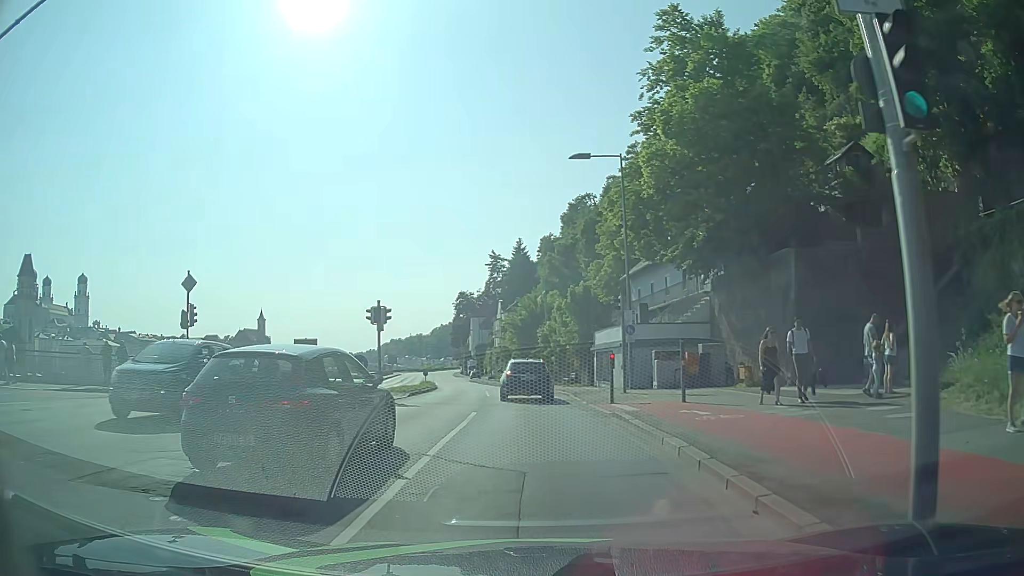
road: primary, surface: asphalt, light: Day
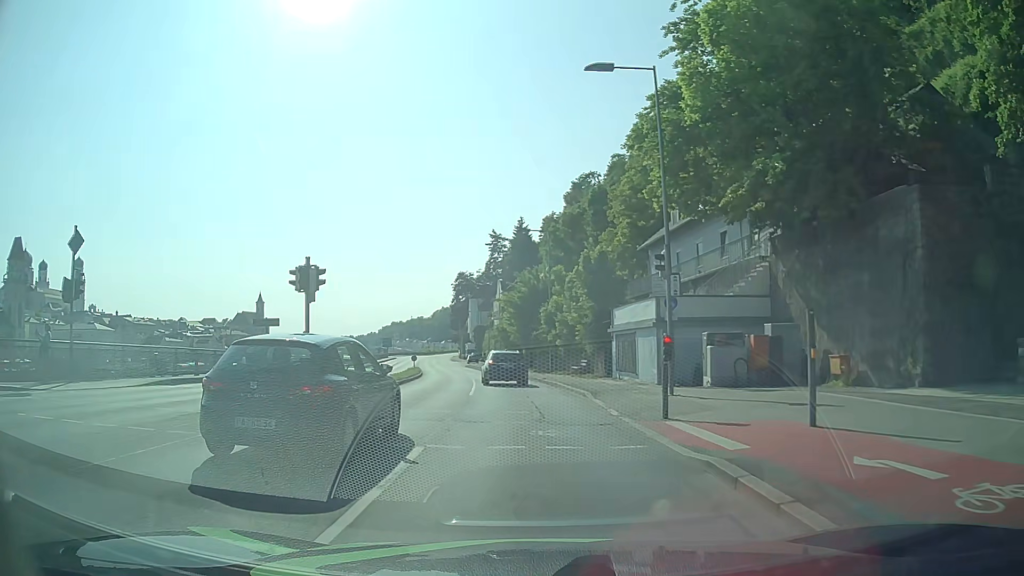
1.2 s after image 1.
(-0.1, +8.4) m; 0°
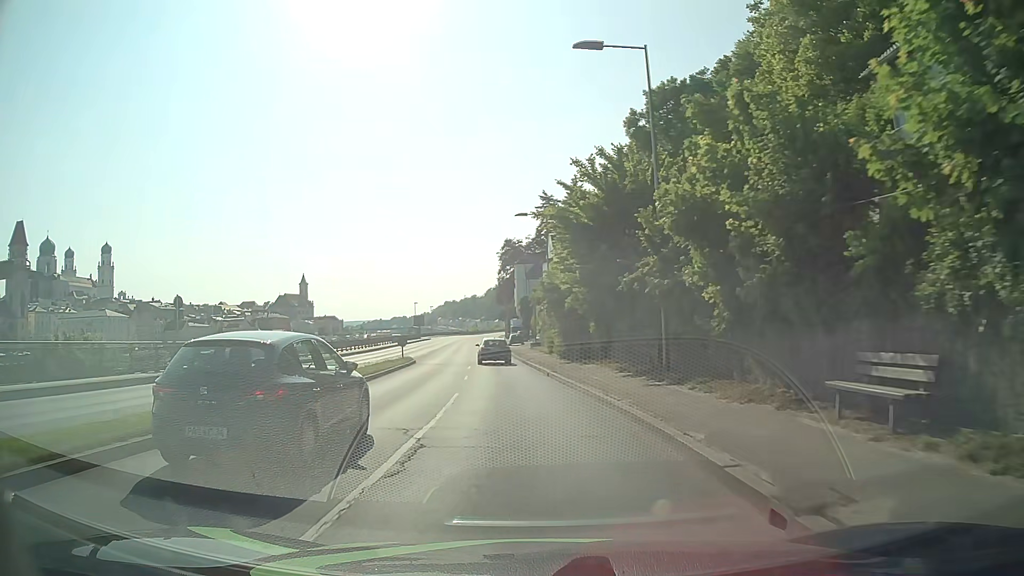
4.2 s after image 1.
(-1.4, +28.7) m; -6°
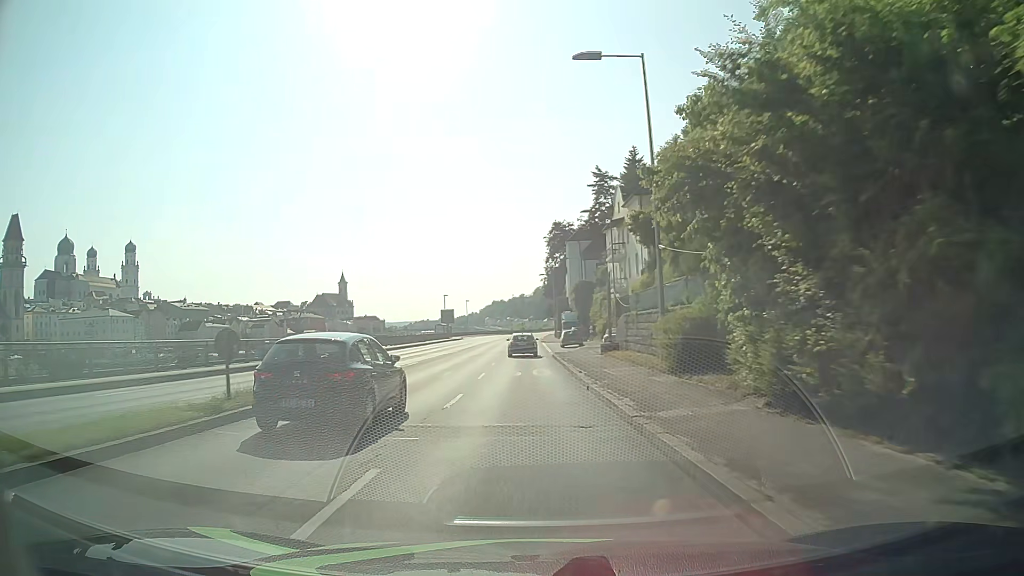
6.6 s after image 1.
(-1.2, +28.5) m; -4°
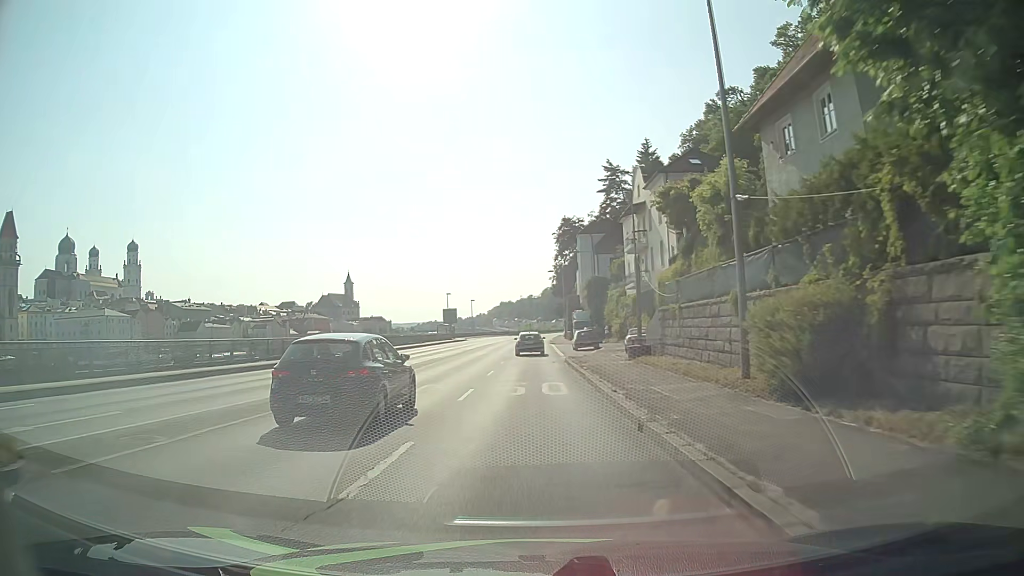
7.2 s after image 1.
(-0.1, +7.5) m; -1°
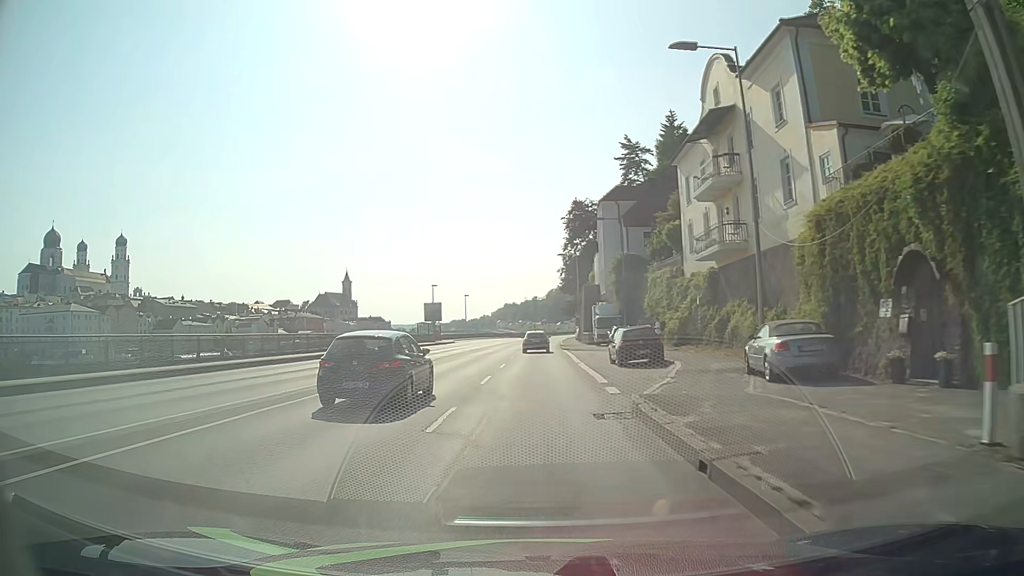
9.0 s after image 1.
(-0.2, +23.1) m; 0°
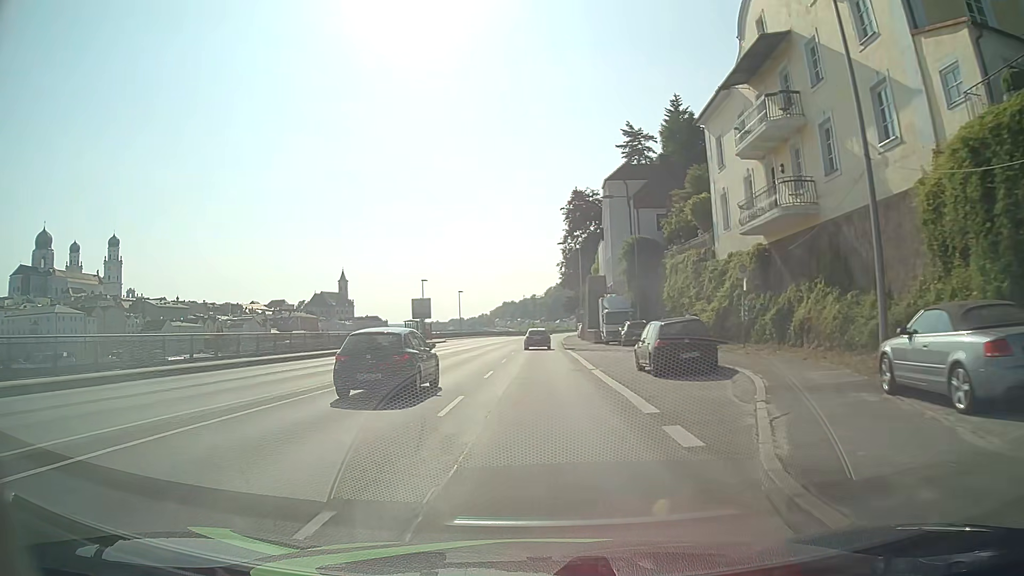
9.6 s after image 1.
(0.0, +7.8) m; 0°
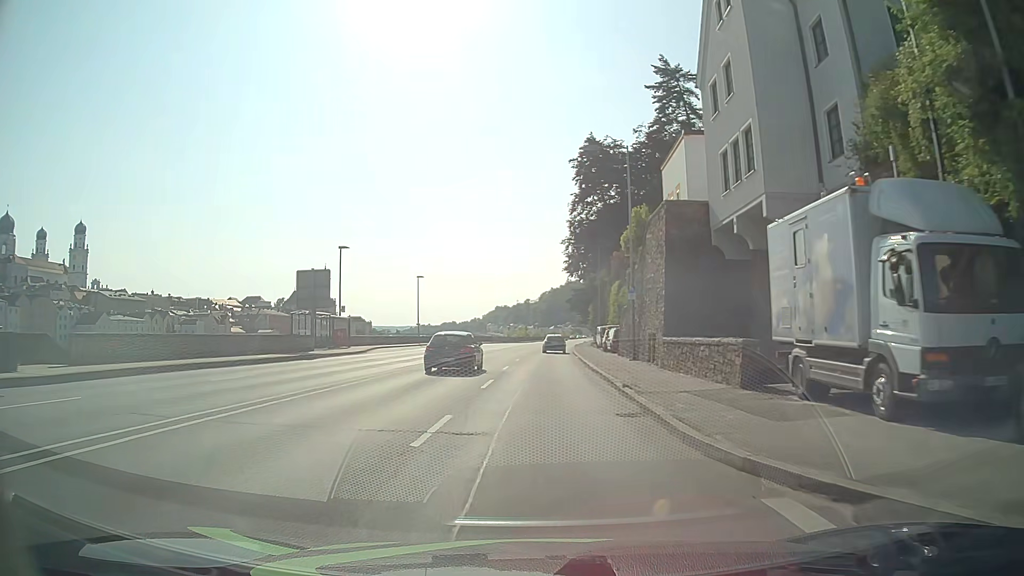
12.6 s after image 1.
(-0.2, +38.5) m; 0°
(0, +10) (0, +20) (0, +30) (+1, +40) (+1, +50) (+1, +60) (+2, +70) (+2, +80) (+3, +90) (+4, +100) m
